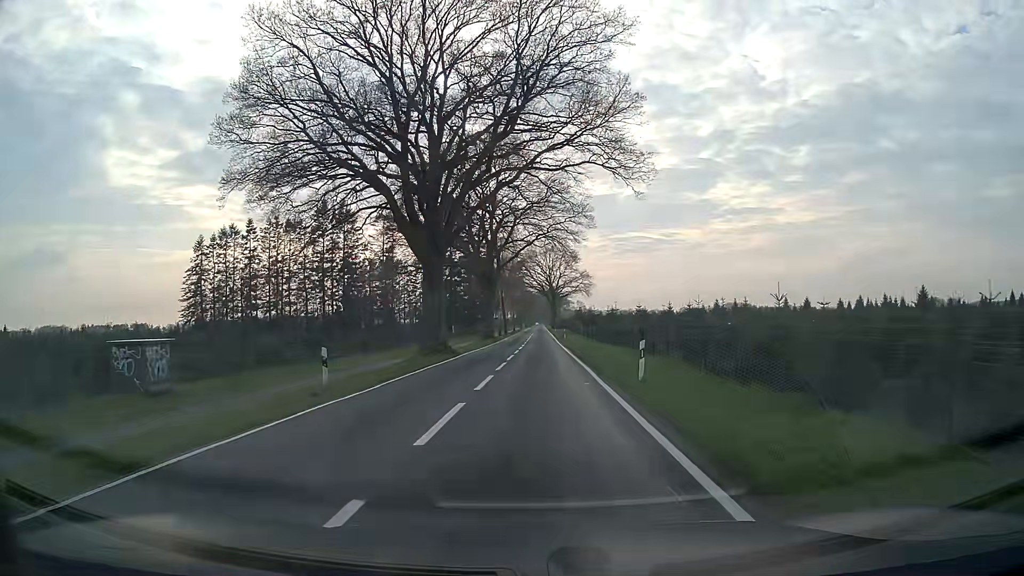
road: tertiary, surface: asphalt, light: Day
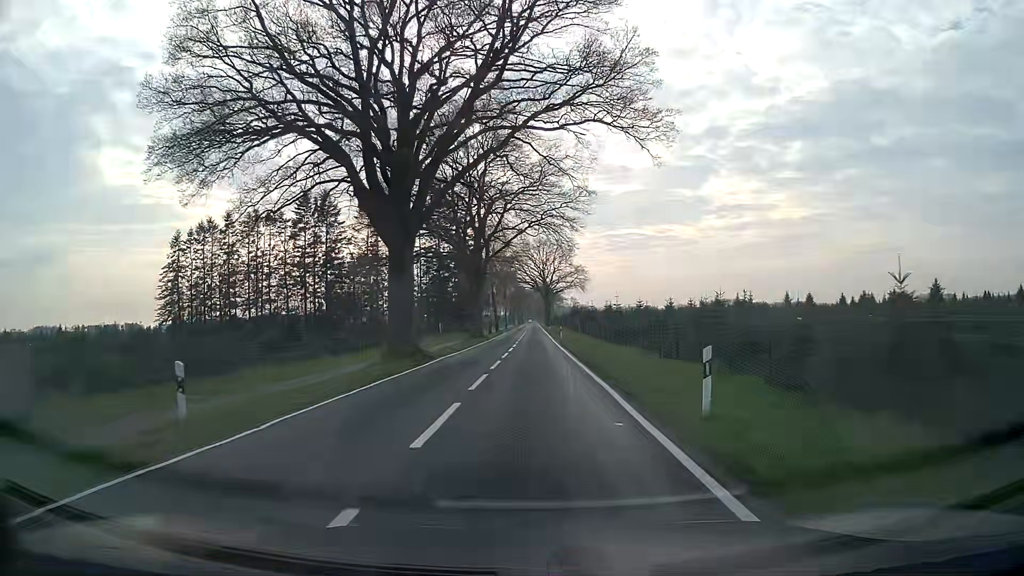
(0.0, +7.1) m; +1°
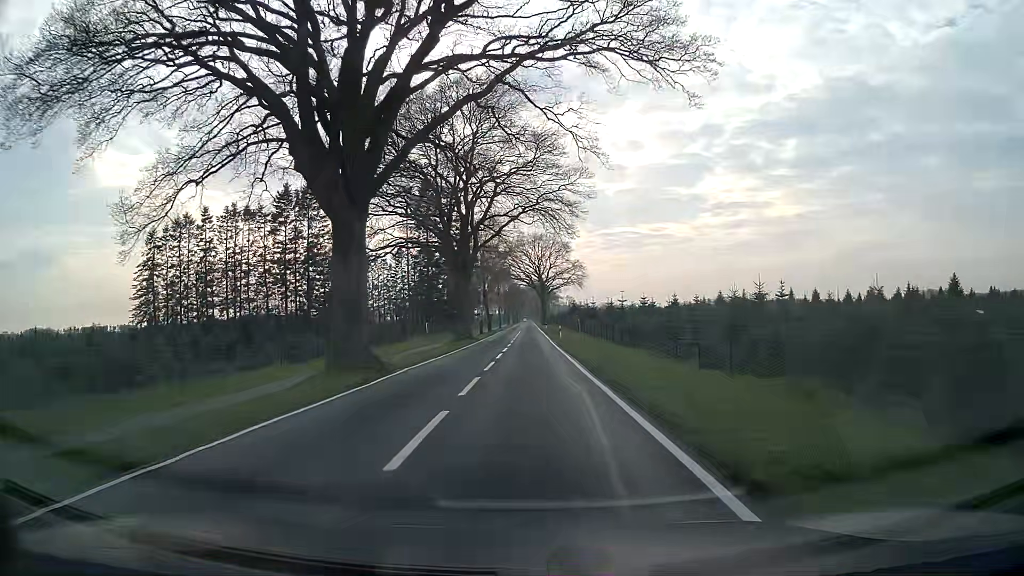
(0.0, +7.8) m; 0°
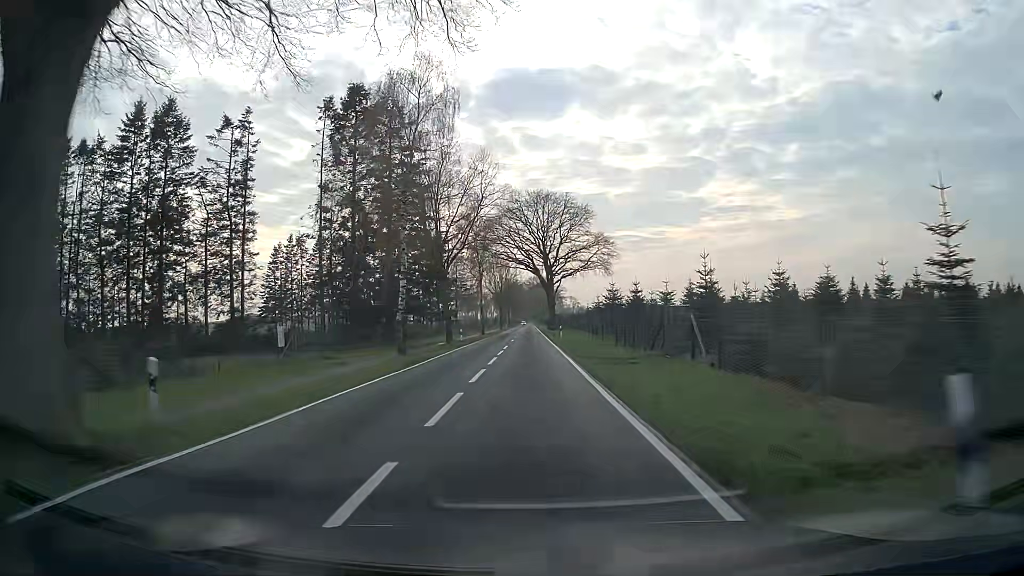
(-0.2, +50.3) m; 0°
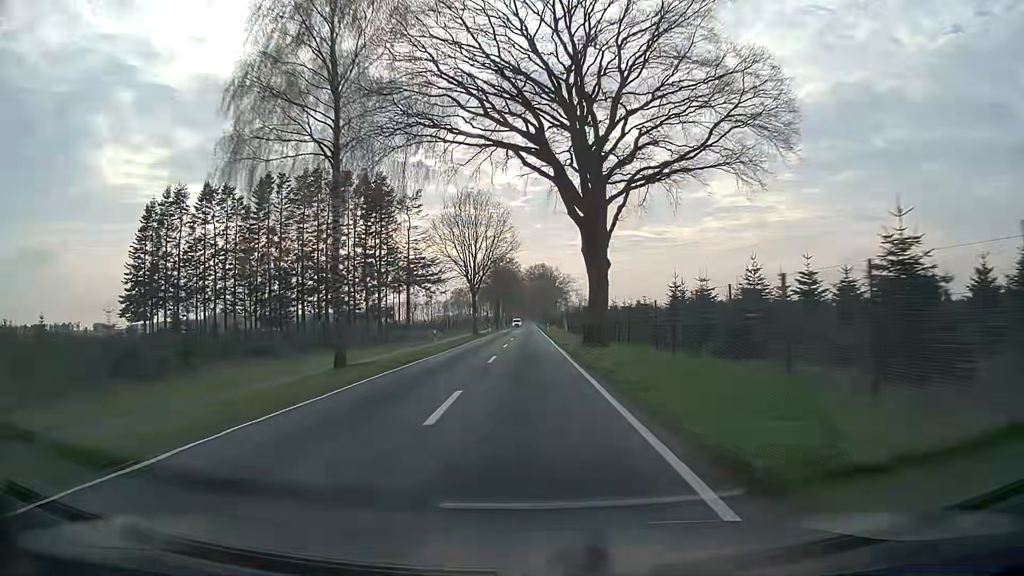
(-0.3, +65.8) m; 0°
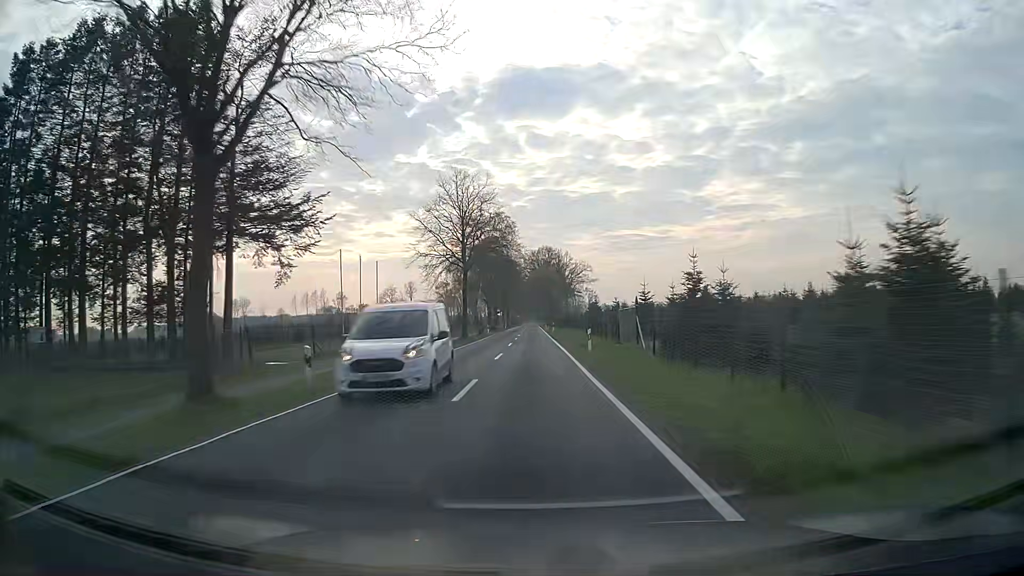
(-0.2, +61.1) m; 0°
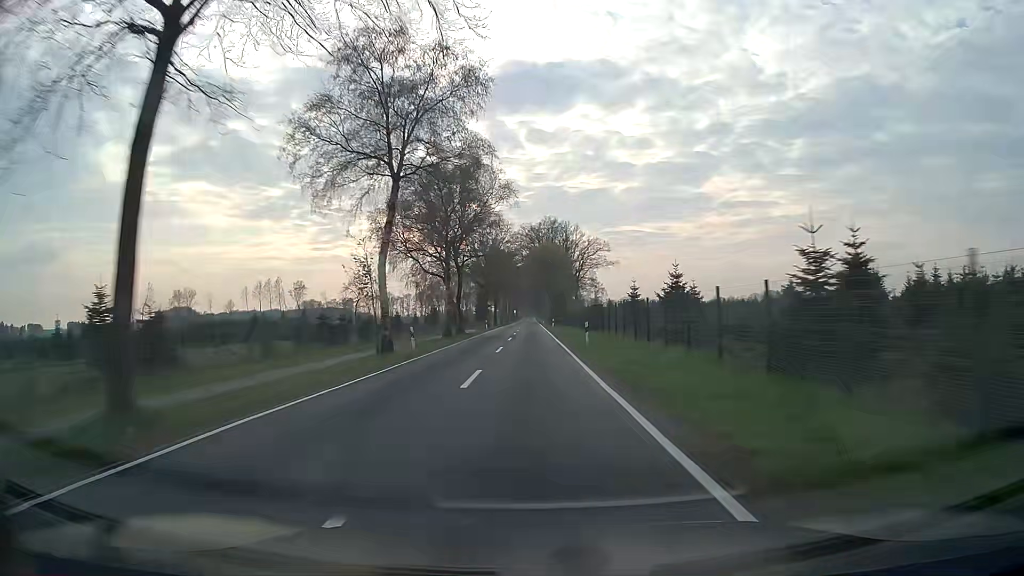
(+0.1, +49.2) m; 0°
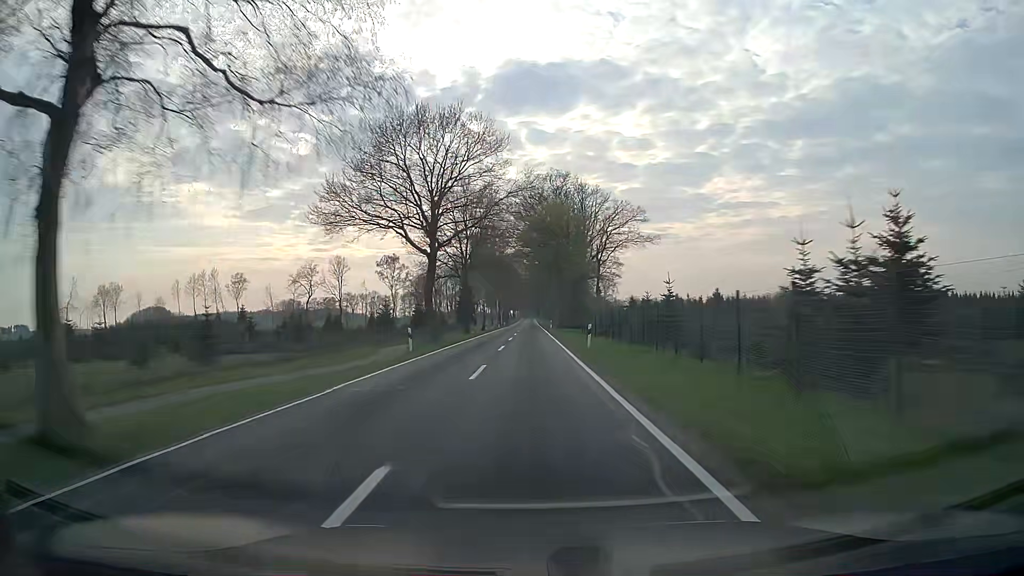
(0.0, +48.7) m; 0°
(0, +10) (0, +20) (0, +30) (0, +40) (0, +50) (0, +60) (0, +70) (0, +80) (0, +90) (0, +100) m
